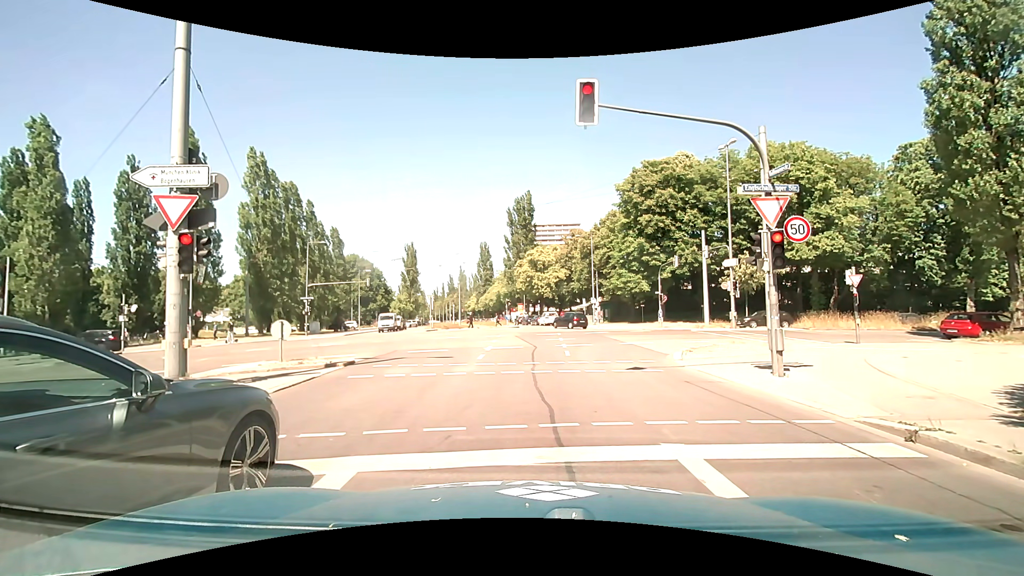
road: secondary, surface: asphalt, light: Day
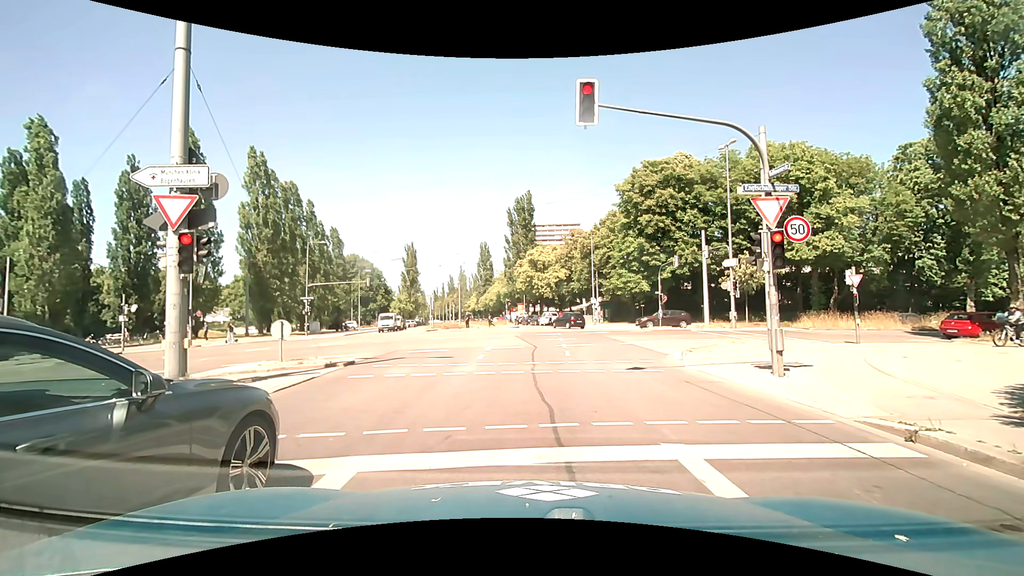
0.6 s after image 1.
(0.0, 0.0) m; 0°
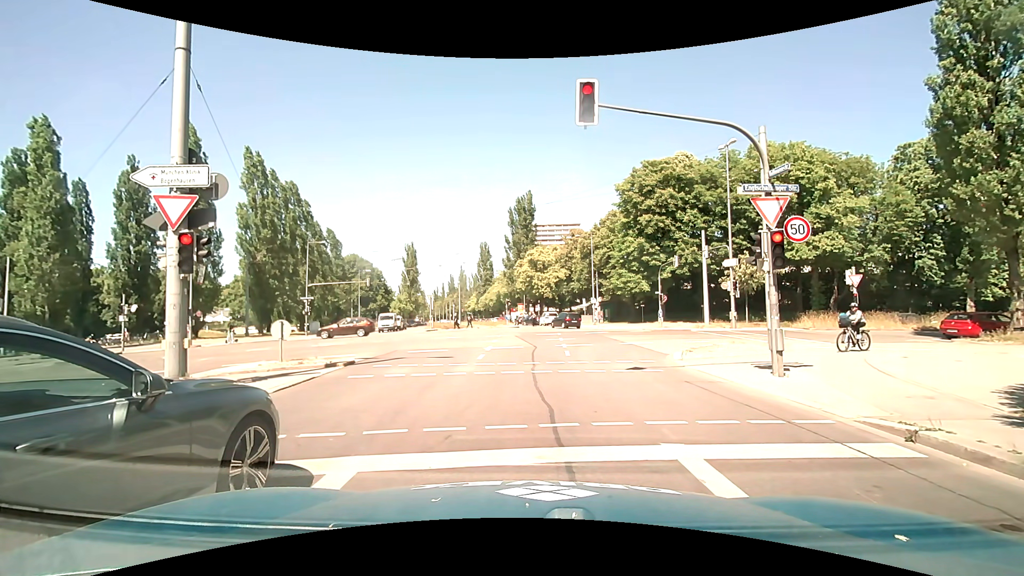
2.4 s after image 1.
(0.0, 0.0) m; 0°
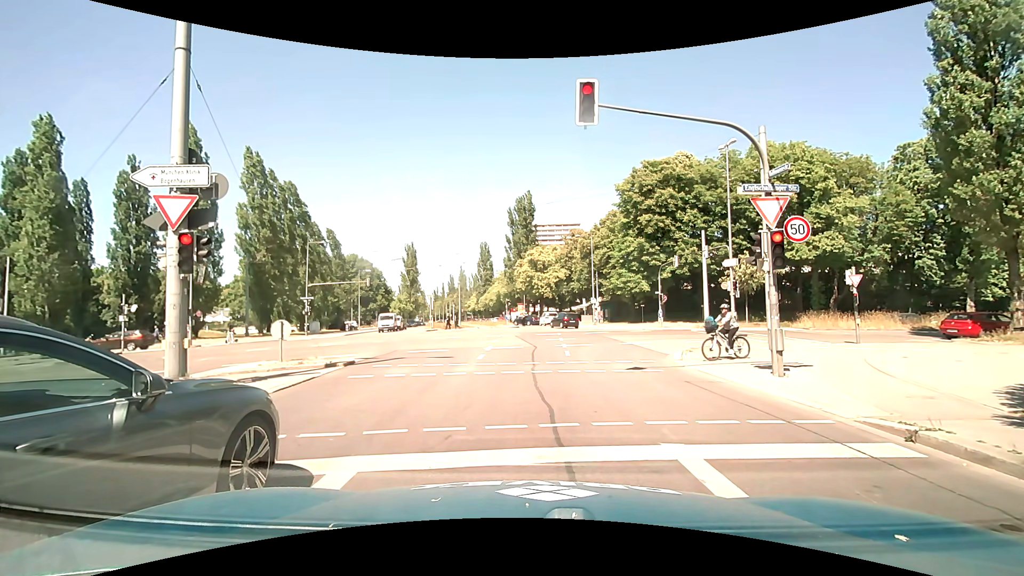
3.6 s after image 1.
(0.0, 0.0) m; 0°
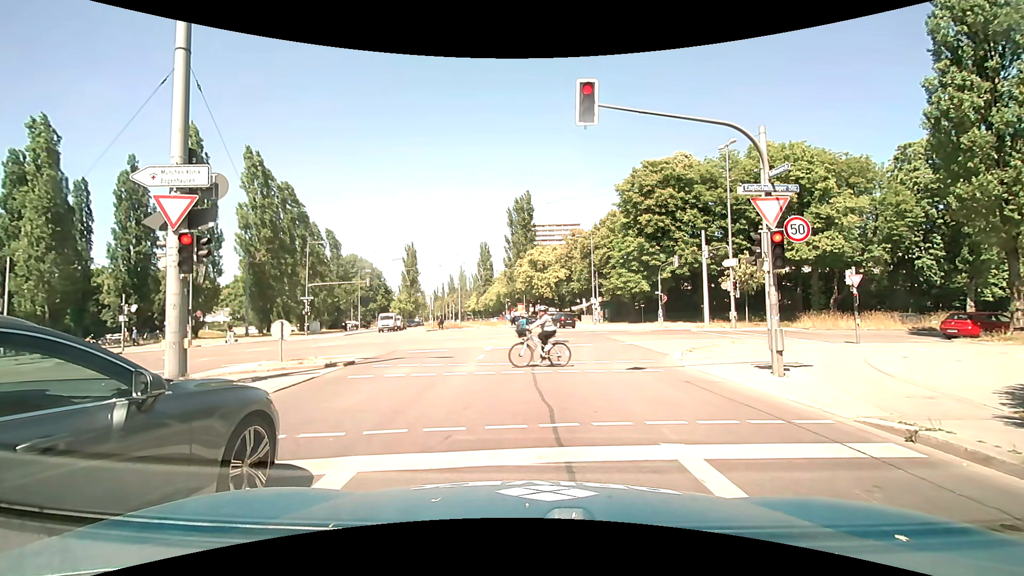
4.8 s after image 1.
(0.0, 0.0) m; 0°
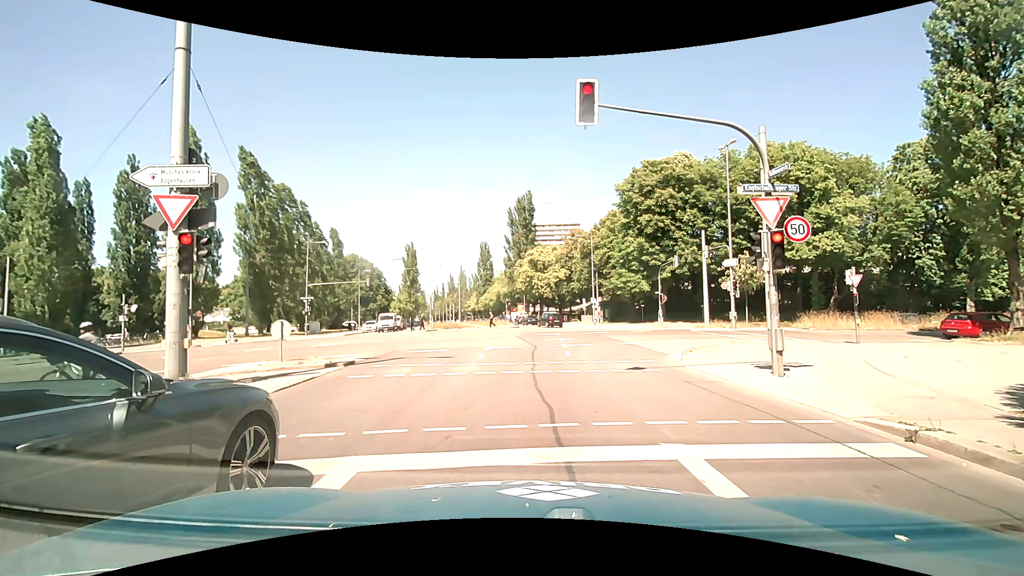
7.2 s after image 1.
(0.0, 0.0) m; 0°
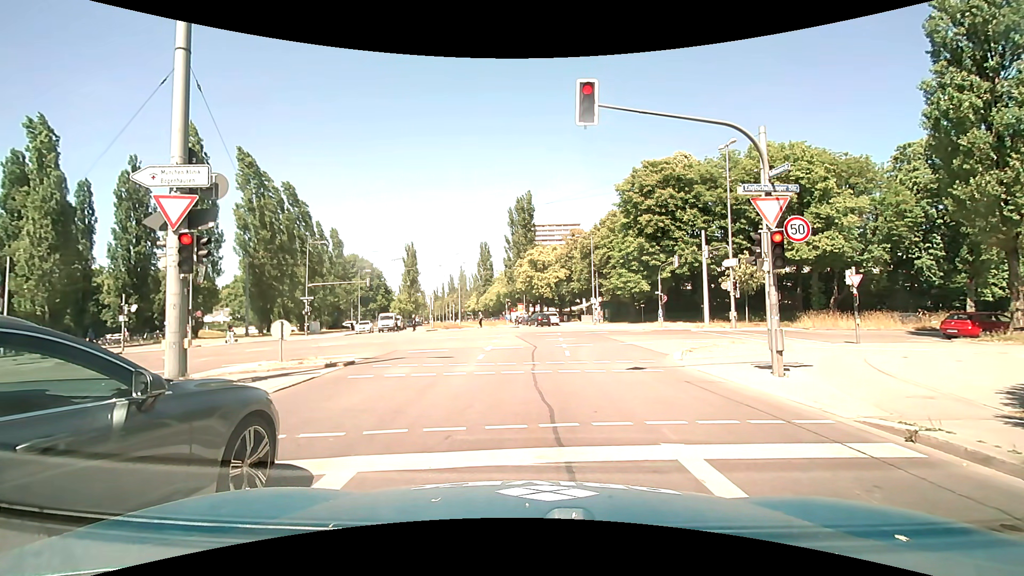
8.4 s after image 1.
(0.0, 0.0) m; 0°
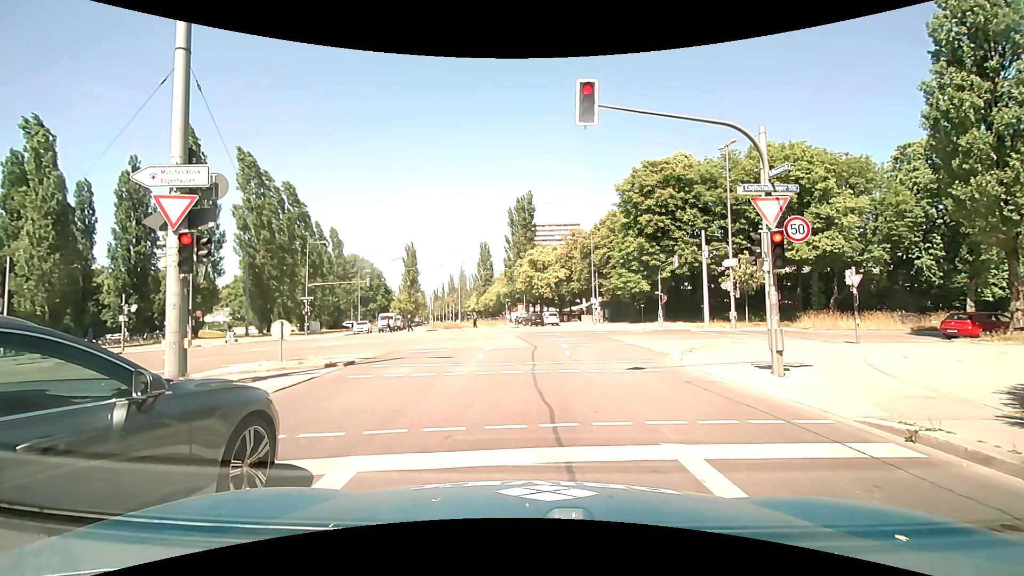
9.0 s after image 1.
(0.0, 0.0) m; 0°
(0, +10) (0, +20) (0, +30) (0, +40) (+1, +50) (0, +60) (-2, +70) (-3, +80) (-5, +90) (-7, +99) m
